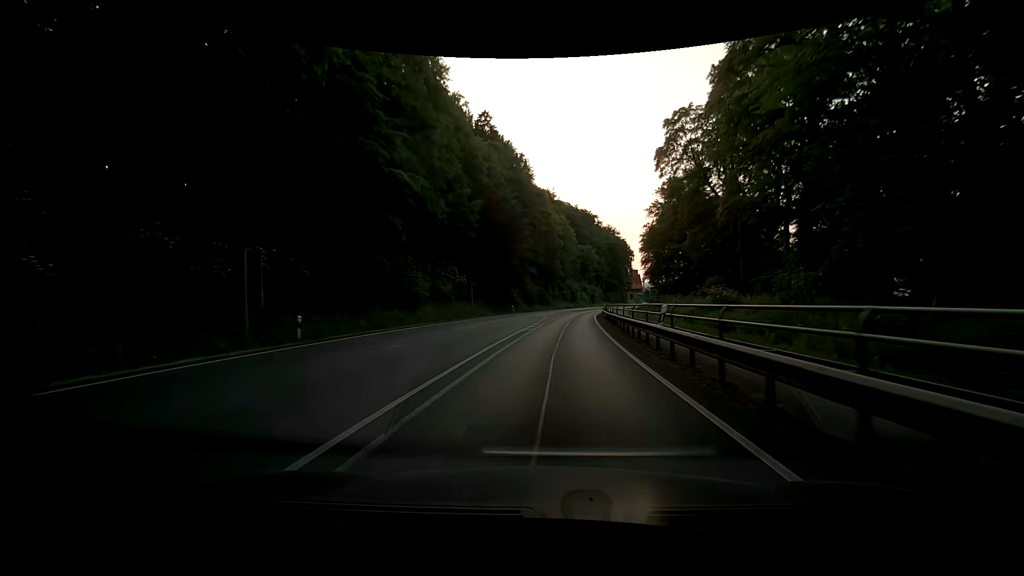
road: primary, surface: asphalt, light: Day
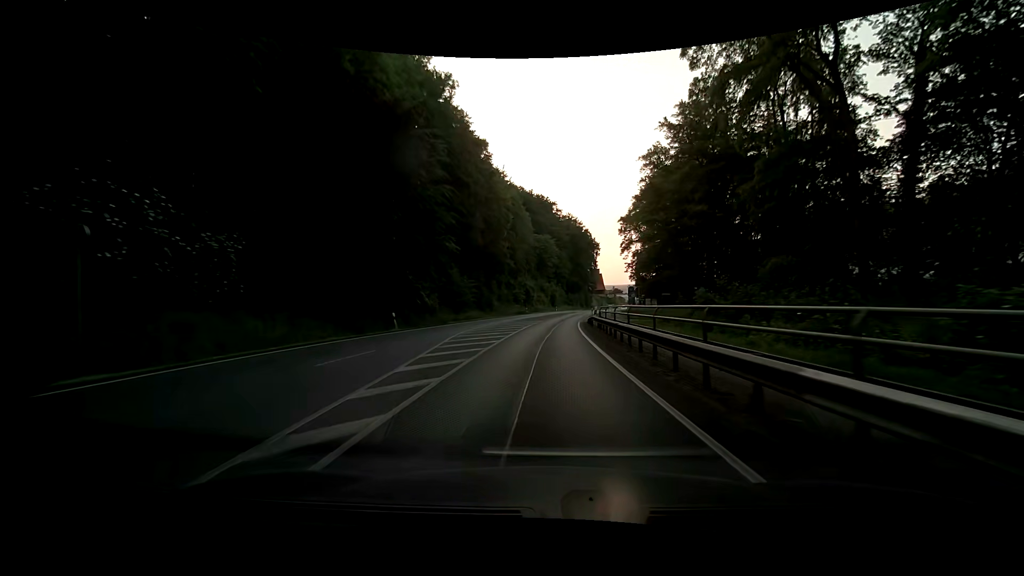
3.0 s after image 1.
(+2.2, +36.7) m; +5°
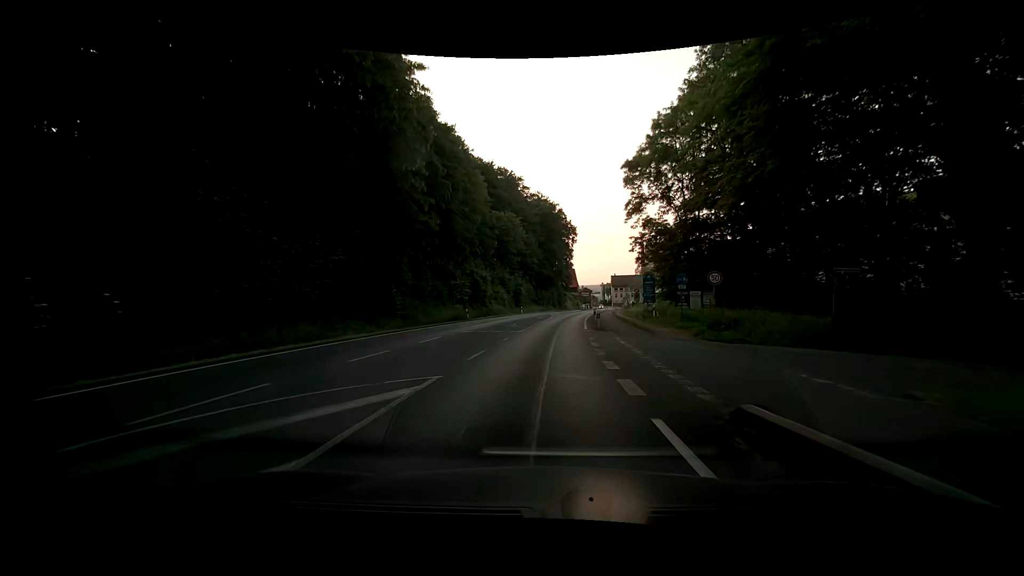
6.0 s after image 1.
(+1.3, +36.2) m; +5°
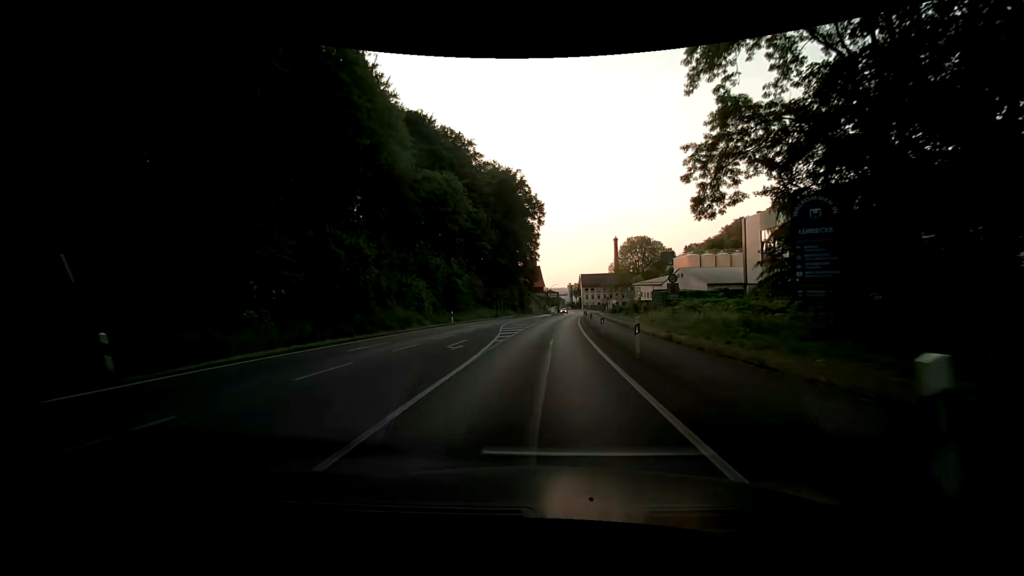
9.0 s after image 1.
(+0.8, +35.1) m; +4°
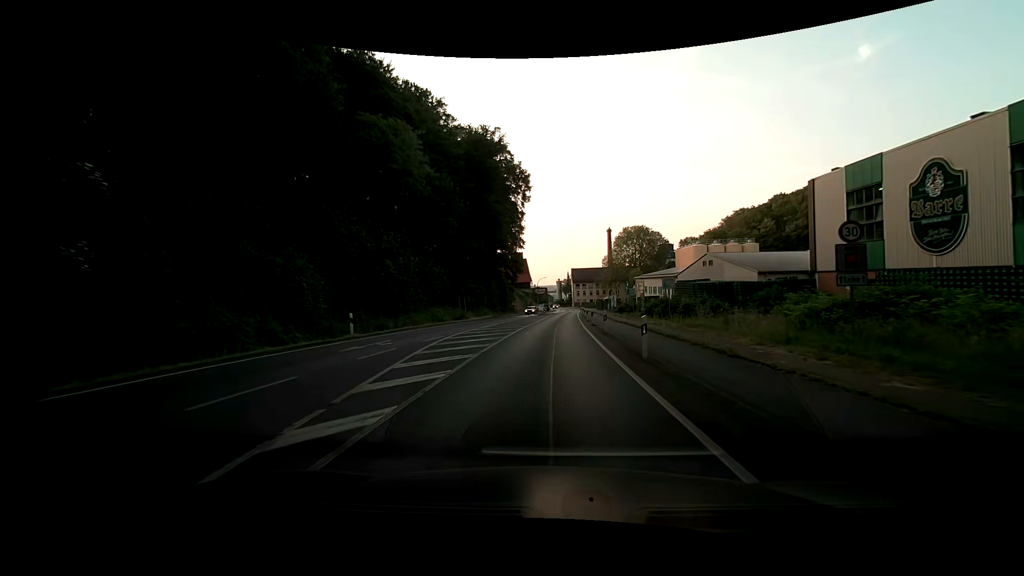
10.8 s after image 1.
(-0.1, +20.7) m; +1°
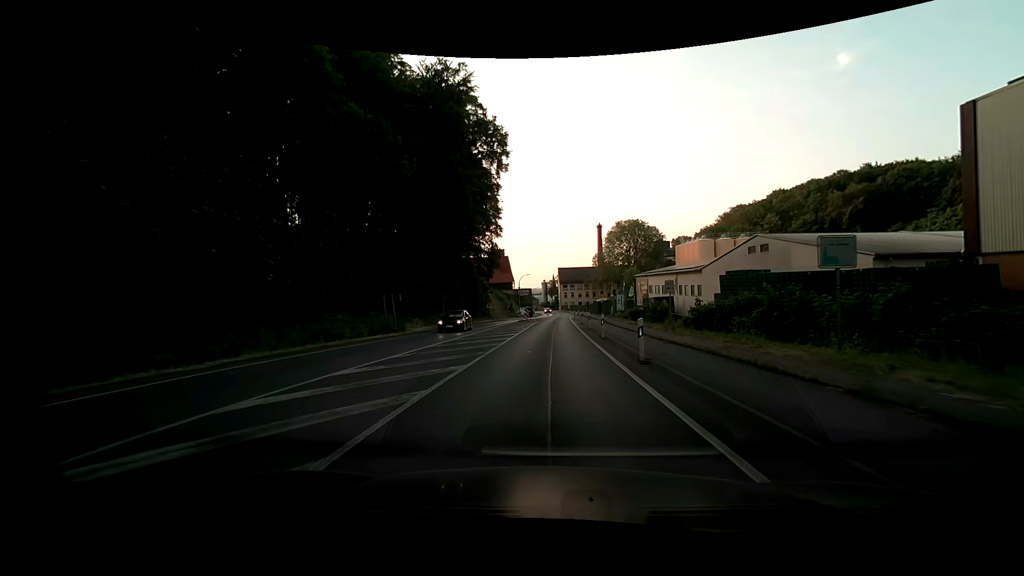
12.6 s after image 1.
(+0.1, +20.1) m; +1°
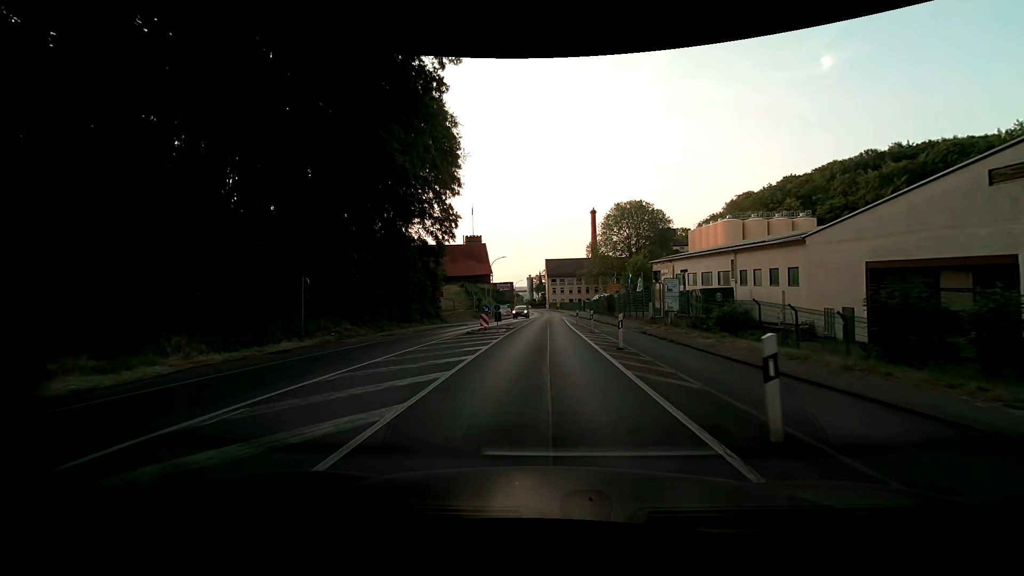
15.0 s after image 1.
(+0.4, +27.4) m; +2°
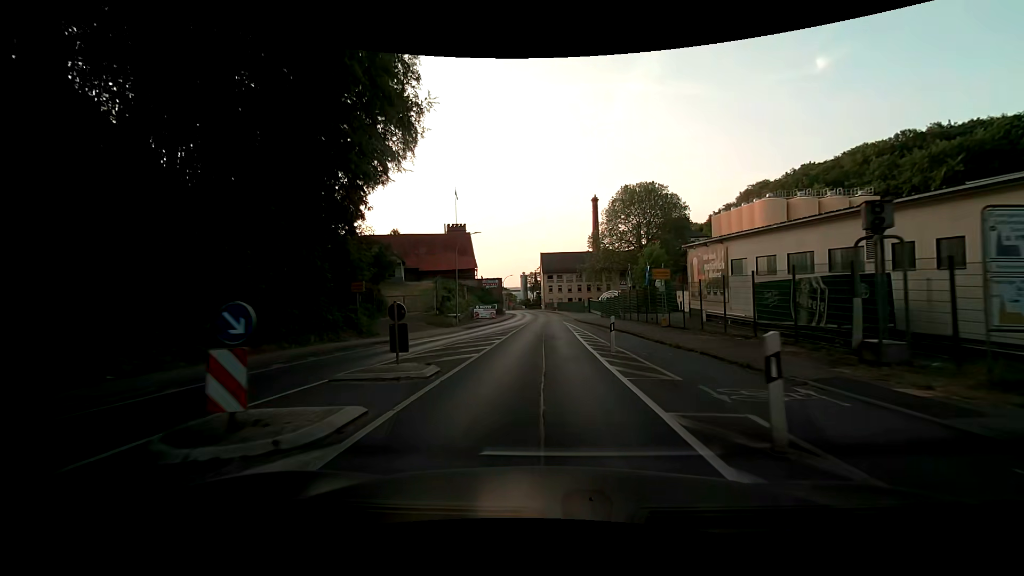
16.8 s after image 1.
(+0.1, +20.5) m; -1°
(0, +10) (0, +20) (+1, +30) (+1, +40) (+1, +50) (+1, +60) (+1, +70) (+2, +80) (+2, +90) (+1, +100) m
